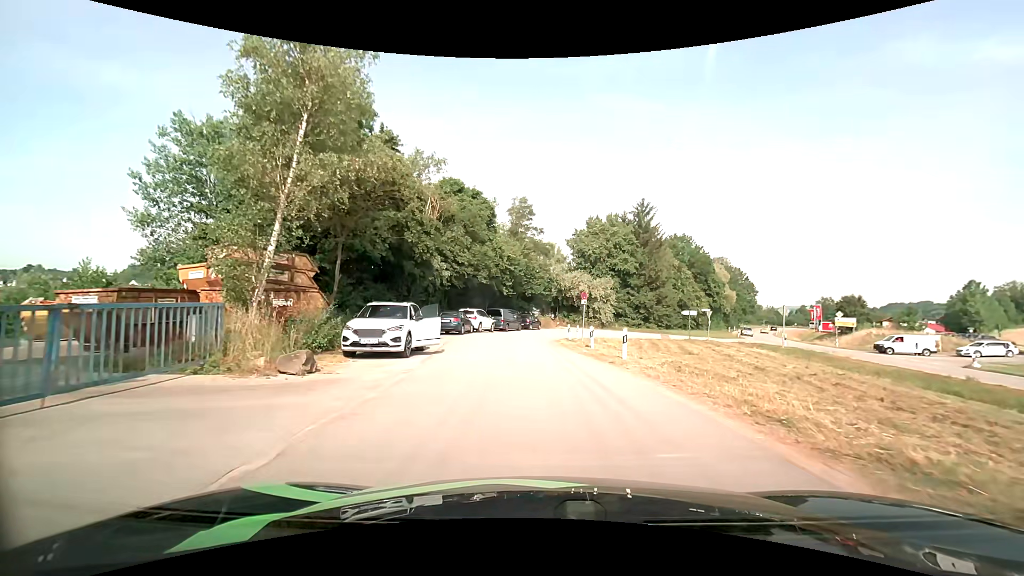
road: residential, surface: asphalt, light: Day
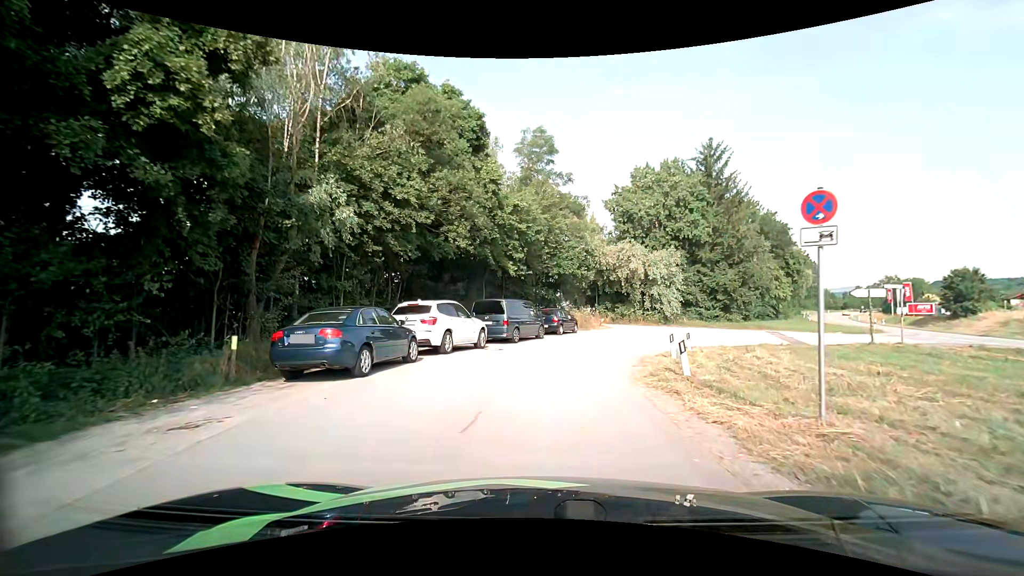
(-0.3, +20.1) m; -2°
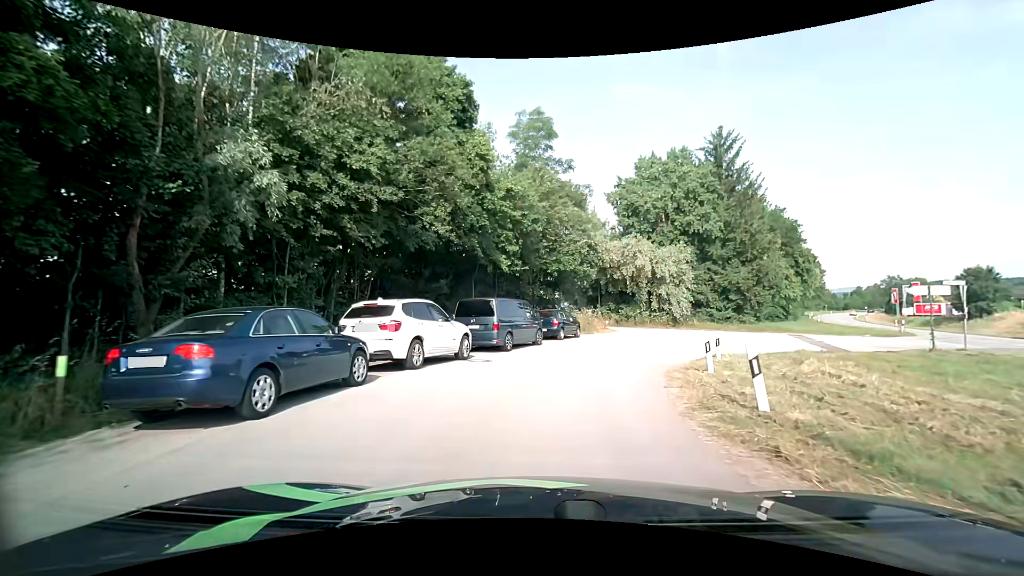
(0.0, +3.6) m; 0°
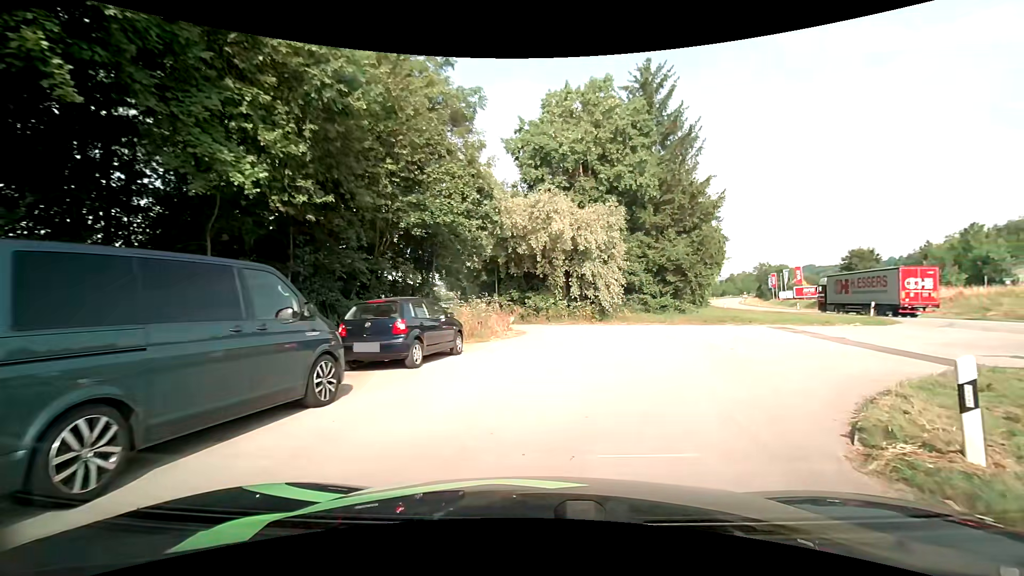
(+1.1, +13.4) m; +12°
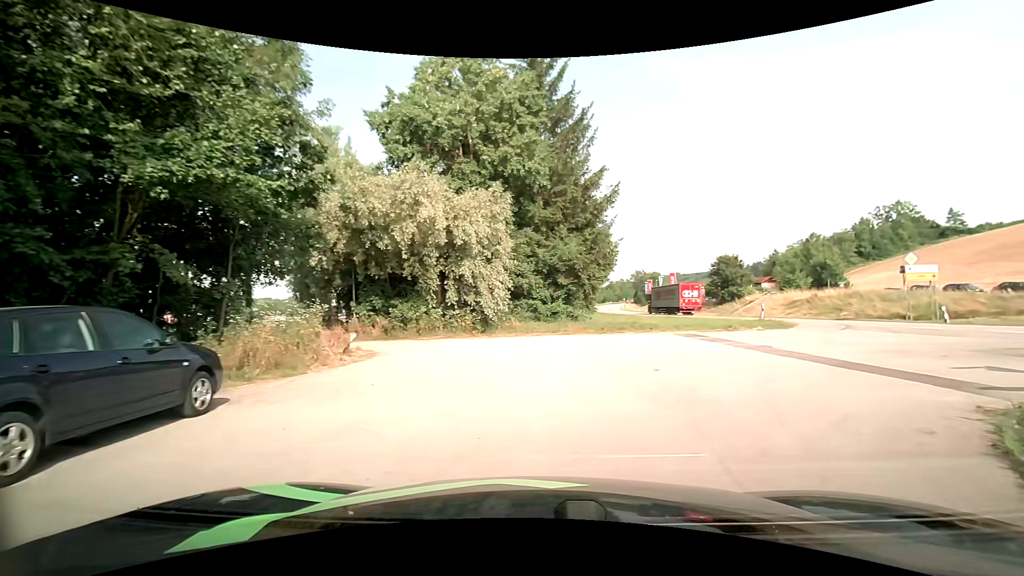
(+0.5, +5.3) m; +12°
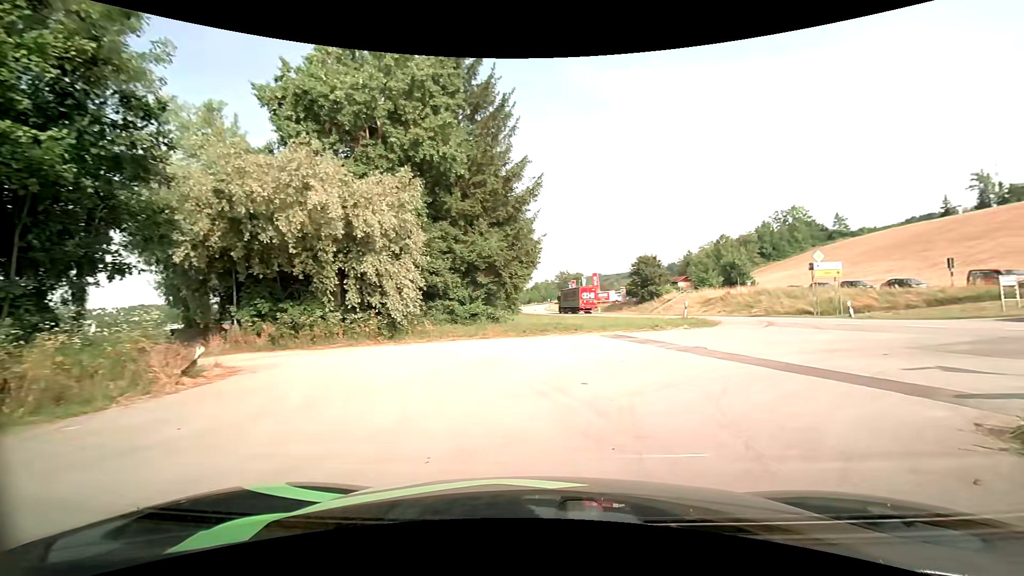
(+0.2, +2.4) m; +7°
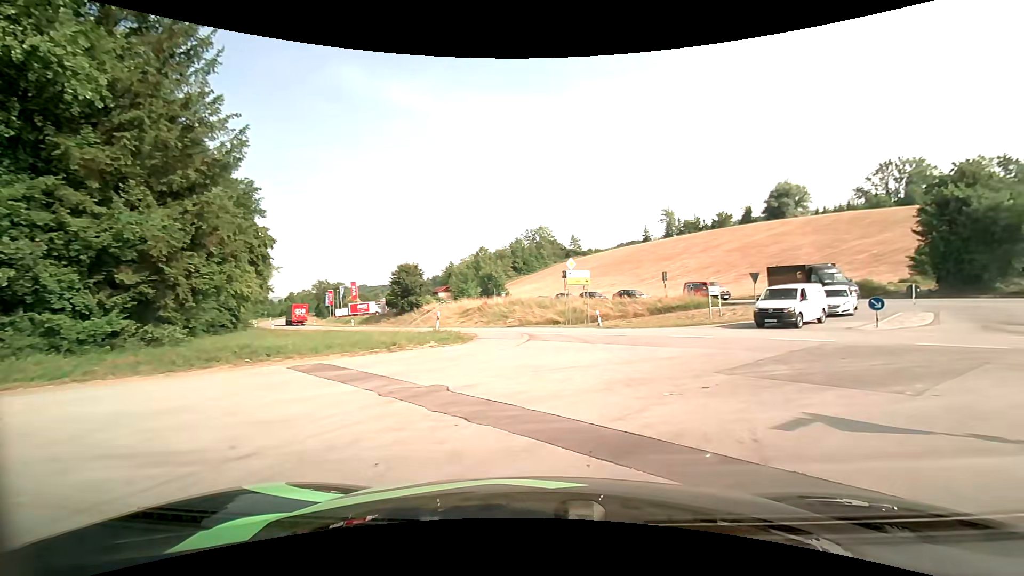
(+1.5, +6.4) m; +28°
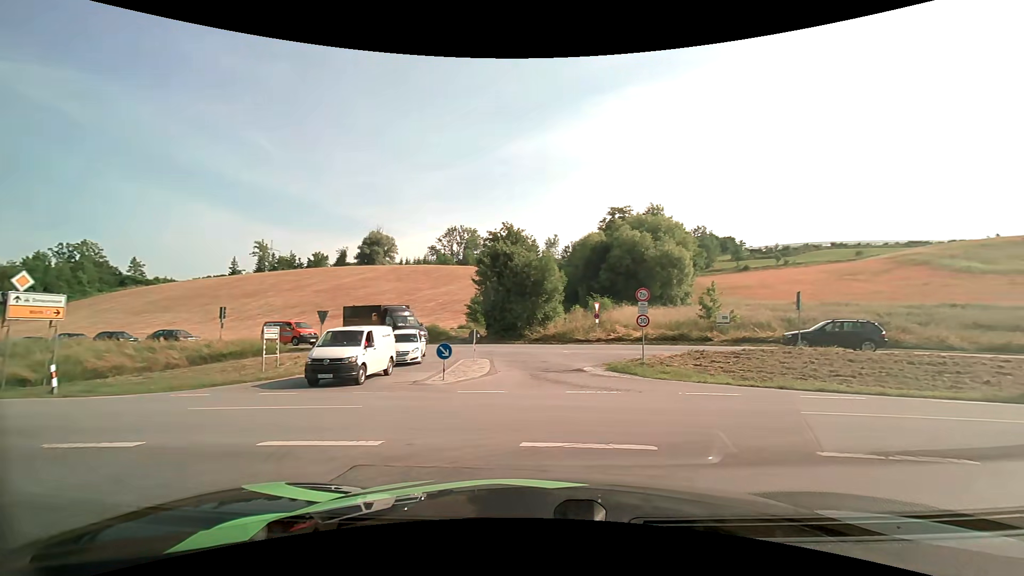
(+2.8, +7.7) m; +43°
(+5, +8) (+15, +9) (+25, +8) (+35, +8) (+45, +7) (+55, +7) (+65, +6) (+75, +6) (+85, +5) (+95, +5) m
